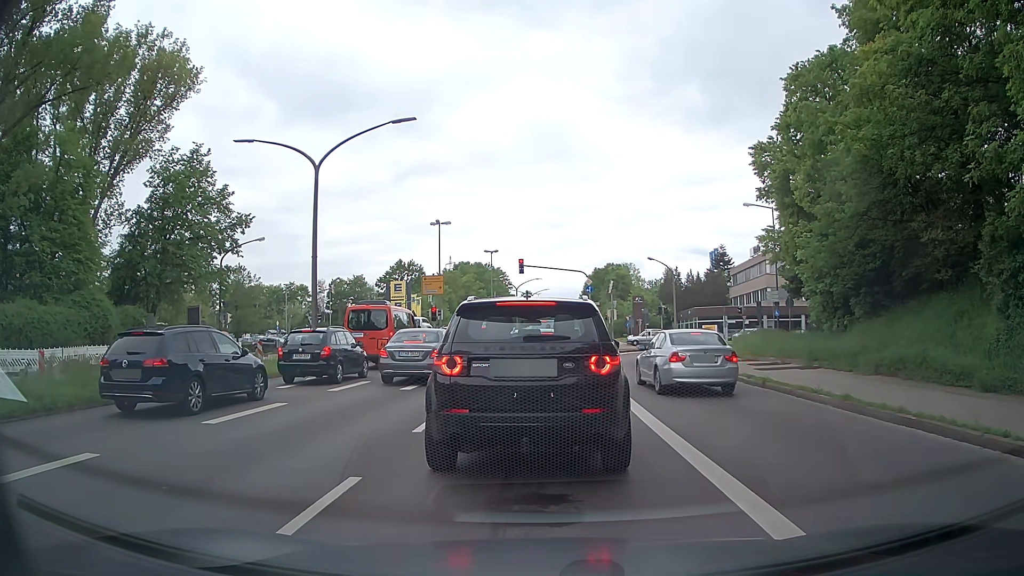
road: primary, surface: asphalt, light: Day
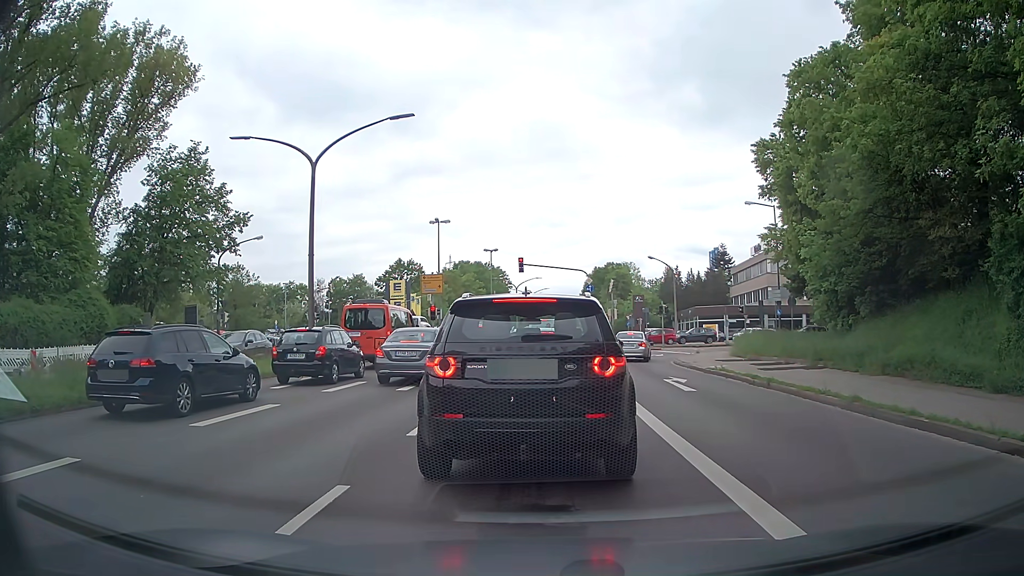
(0.0, +0.4) m; 0°
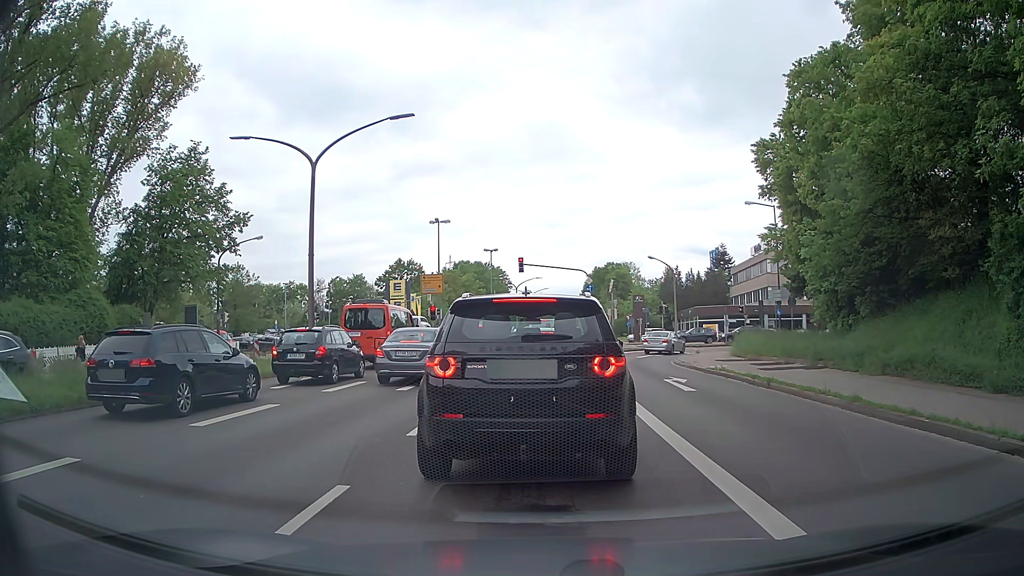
(0.0, 0.0) m; 0°
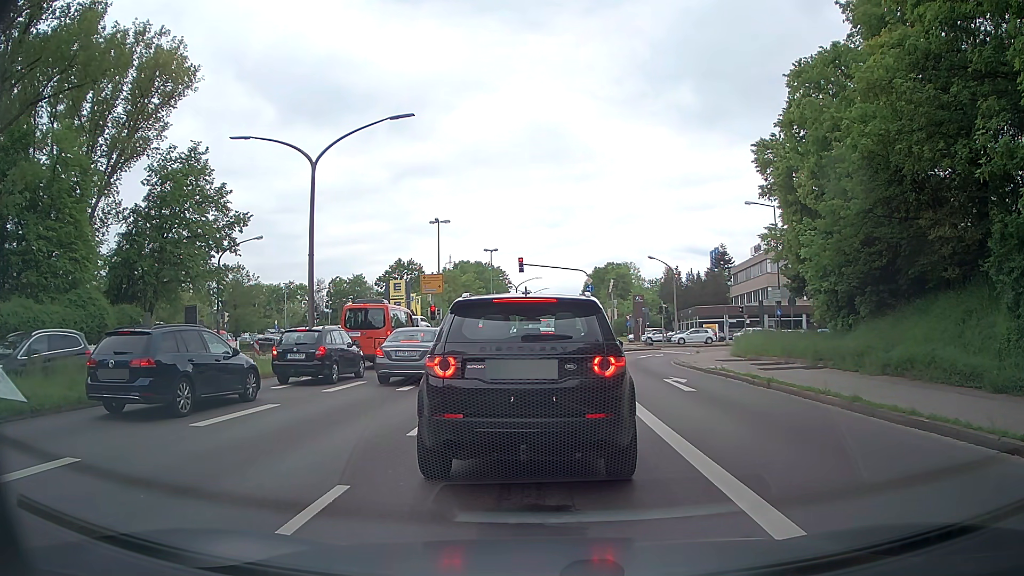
(0.0, 0.0) m; 0°
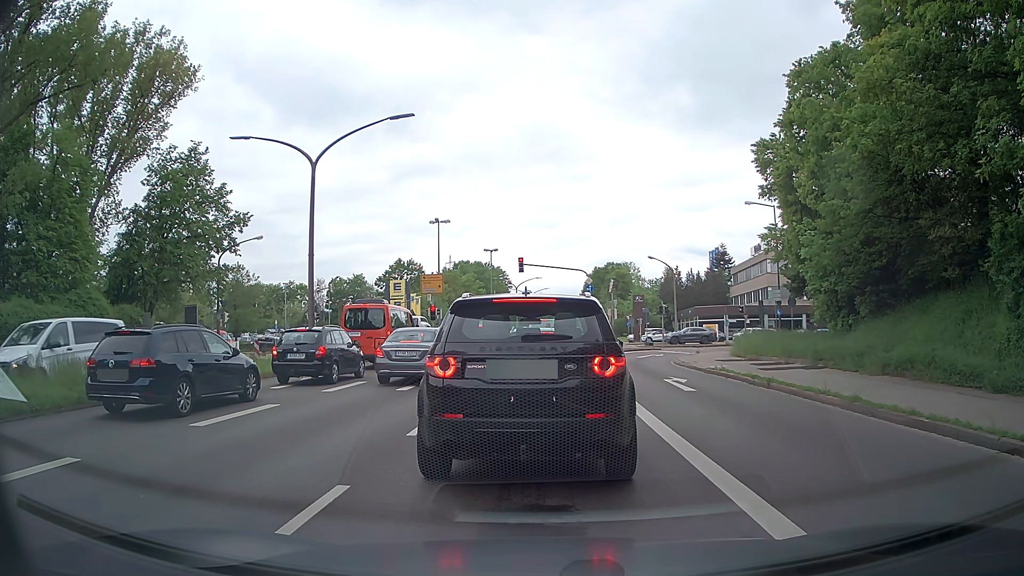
(0.0, 0.0) m; 0°
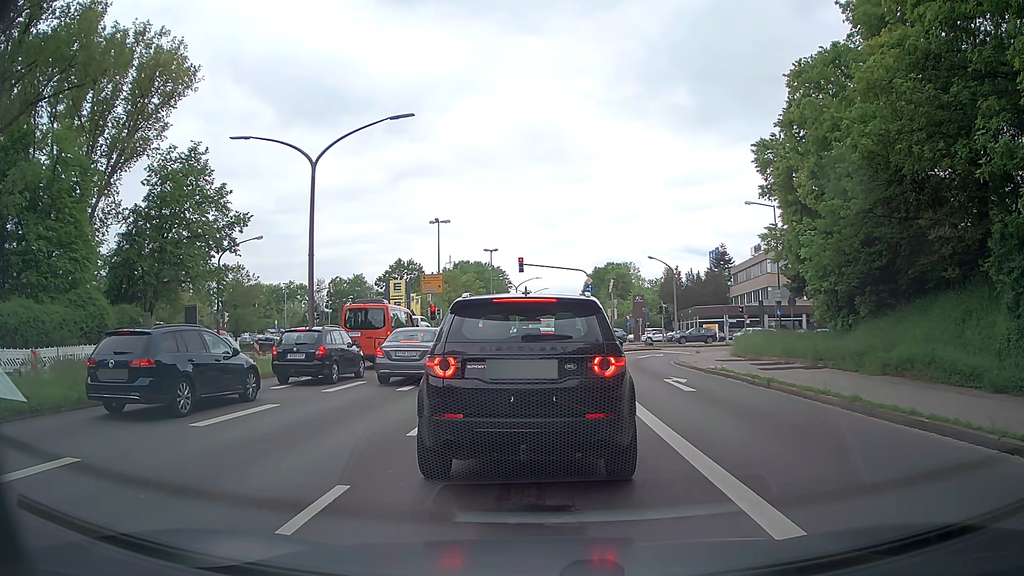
(0.0, 0.0) m; 0°
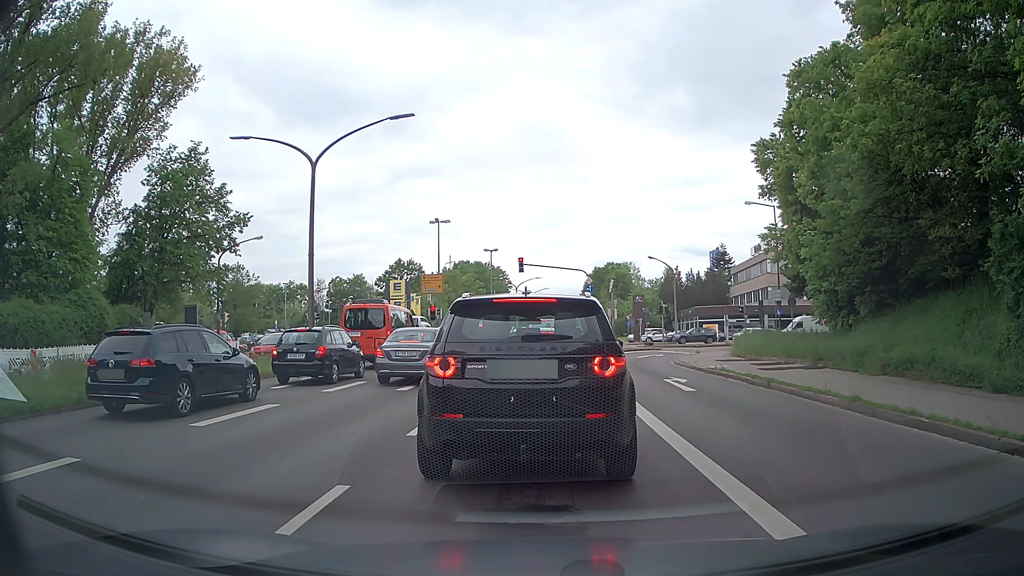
(0.0, 0.0) m; 0°
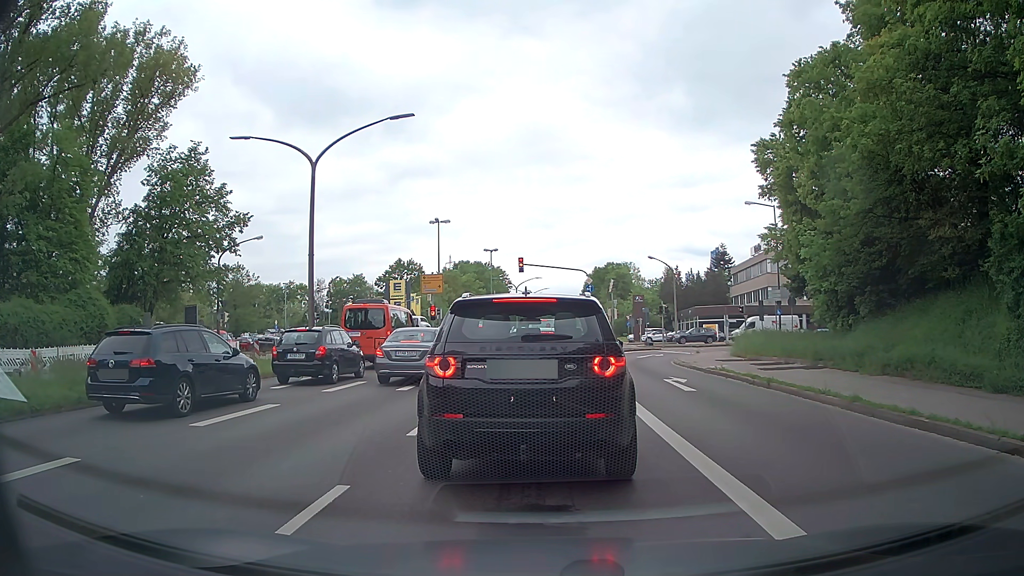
(0.0, 0.0) m; 0°
